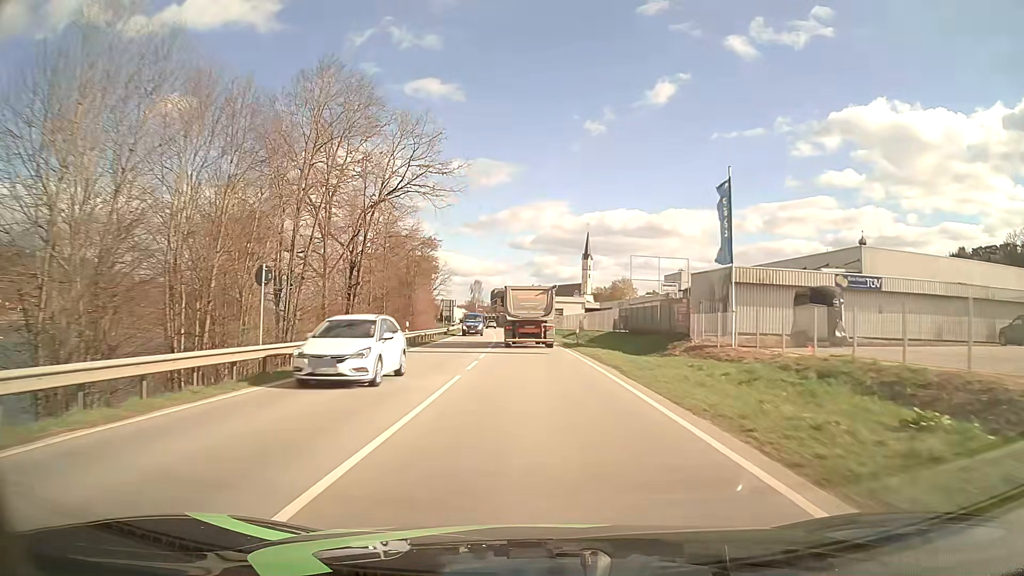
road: primary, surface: asphalt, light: Day
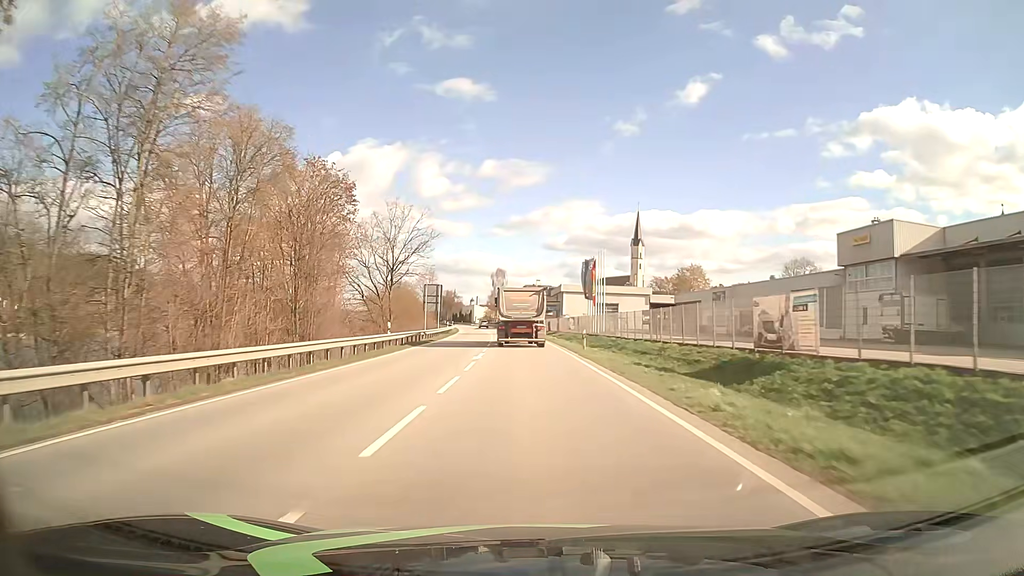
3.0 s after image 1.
(-1.4, +54.5) m; -3°
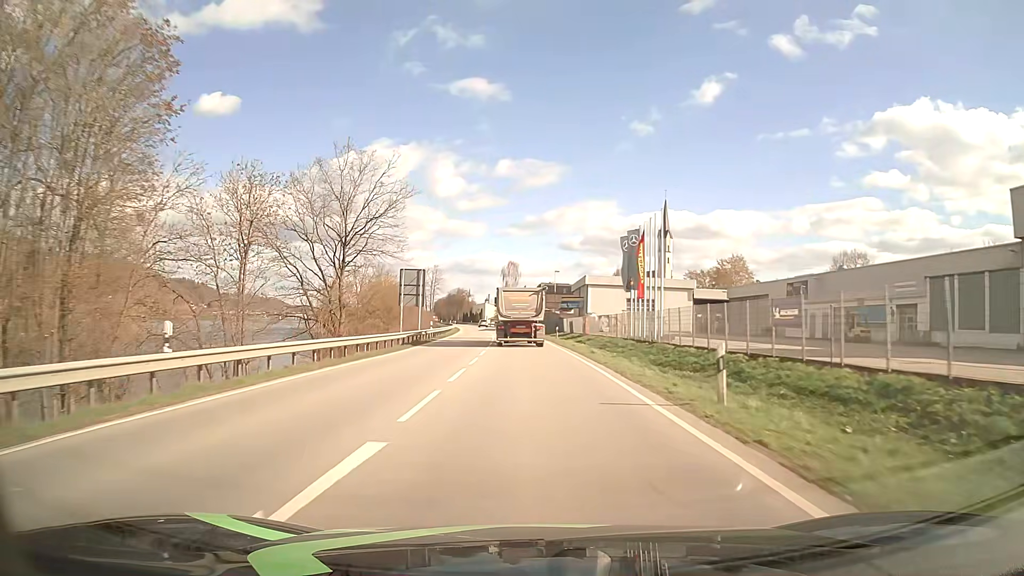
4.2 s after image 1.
(-0.3, +22.0) m; -1°
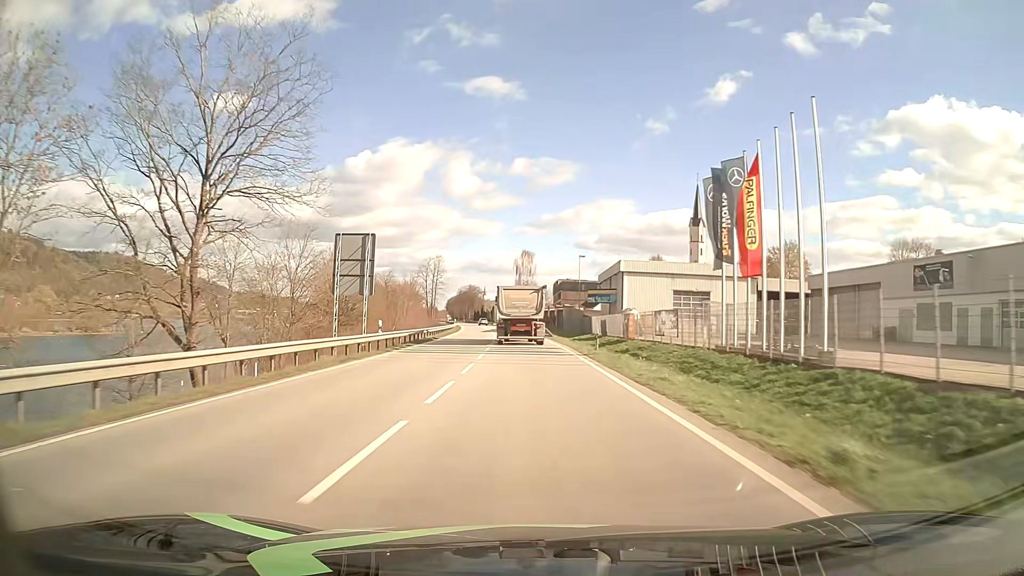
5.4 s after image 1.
(-0.3, +22.2) m; -2°
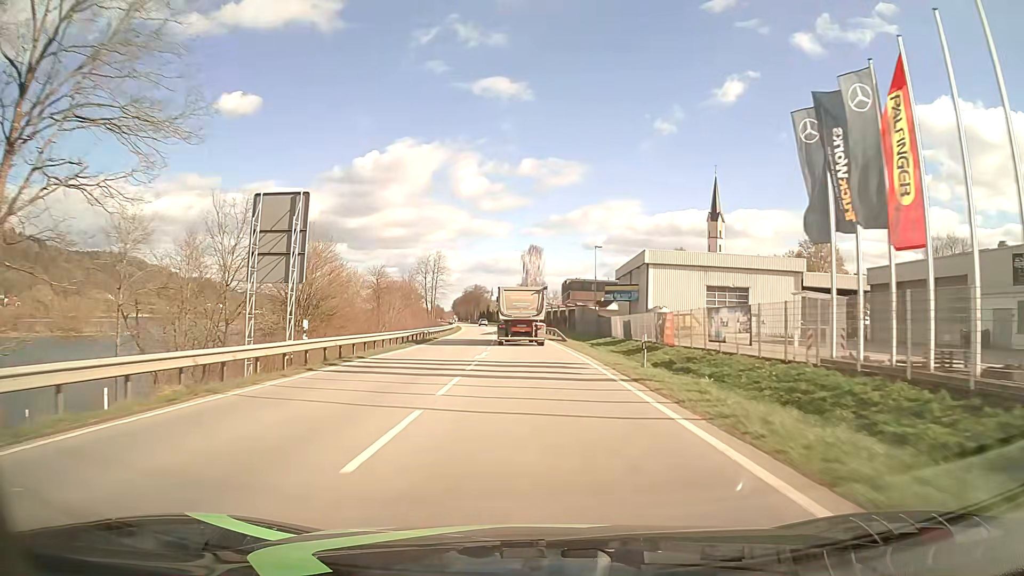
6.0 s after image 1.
(0.0, +11.2) m; 0°
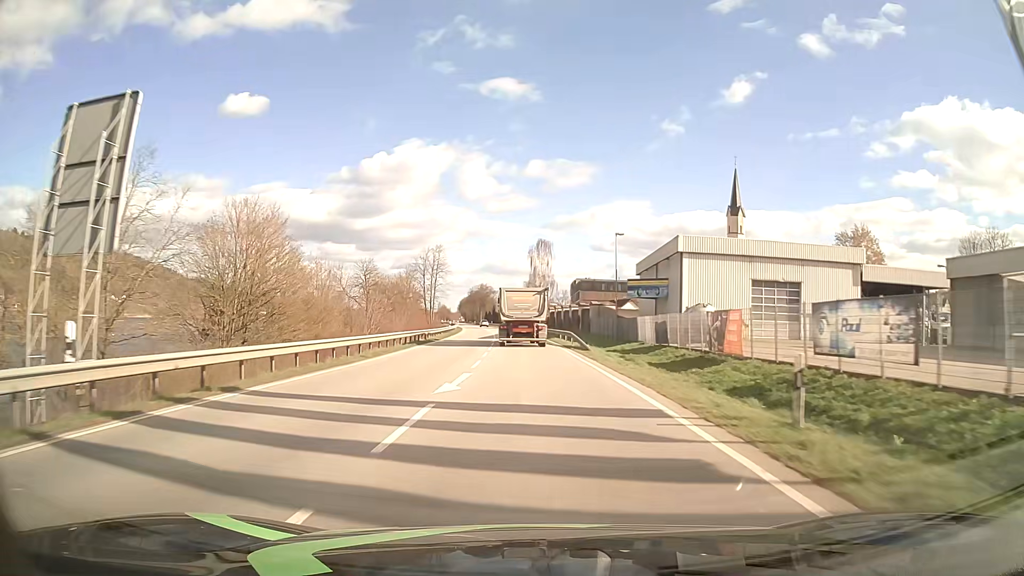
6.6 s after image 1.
(-0.1, +11.2) m; -1°
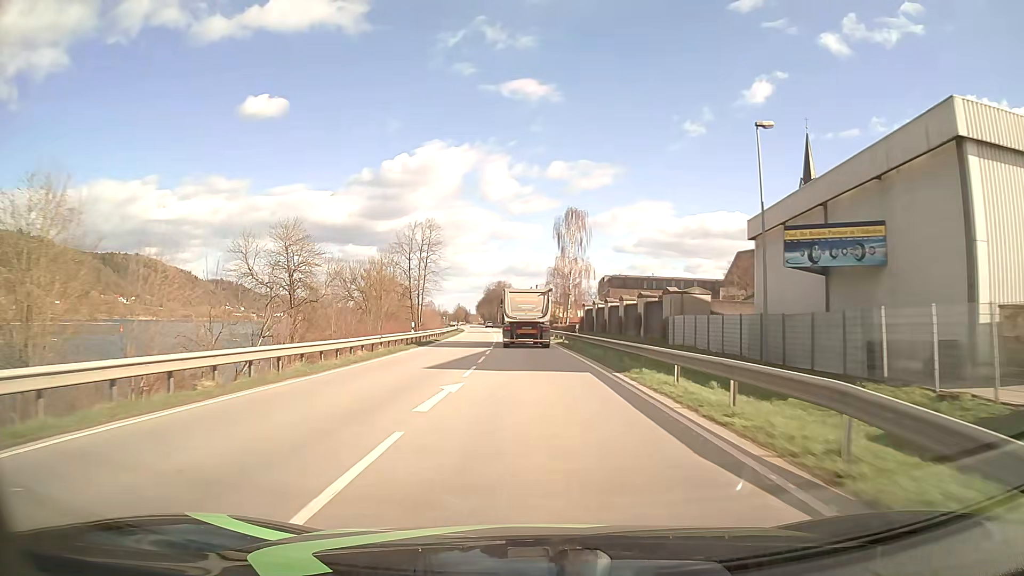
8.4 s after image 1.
(-0.6, +33.9) m; -2°
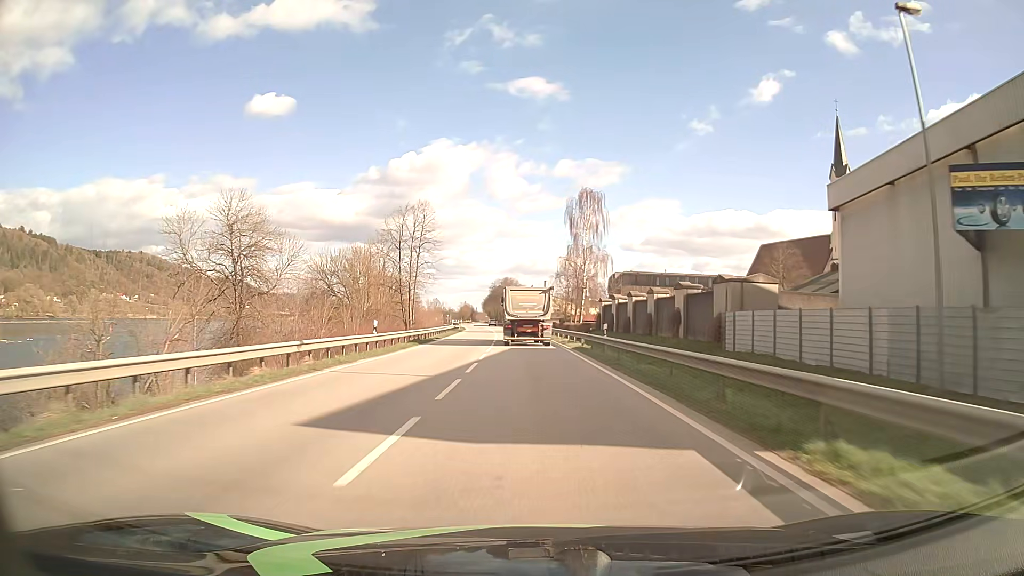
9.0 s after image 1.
(-0.1, +11.4) m; -1°
(0, +10) (0, +20) (0, +30) (-1, +40) (-1, +50) (-2, +60) (-2, +70) (-3, +80) (-4, +90) (-4, +100) m
